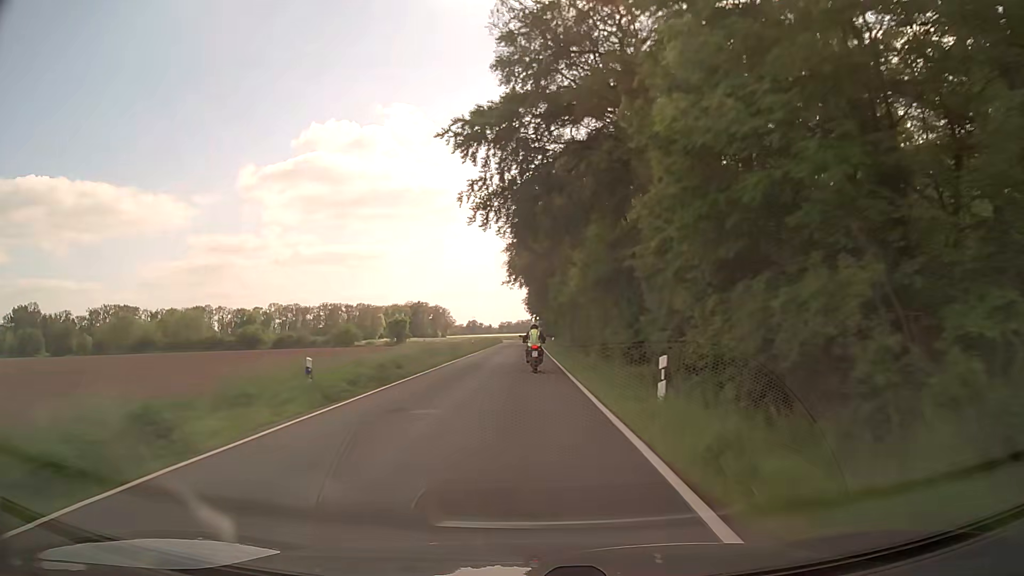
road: secondary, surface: asphalt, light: Day
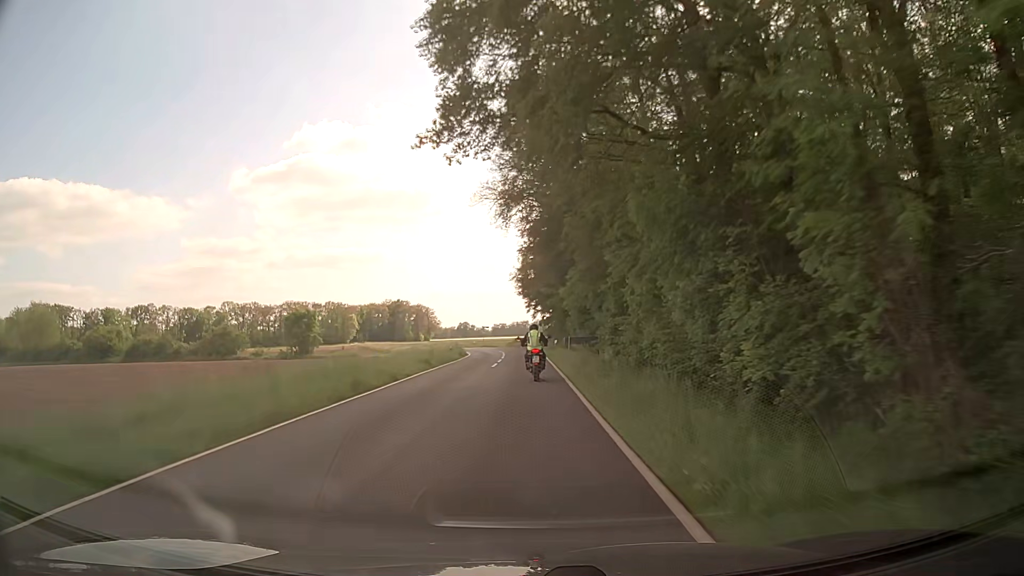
(+0.1, +62.6) m; 0°
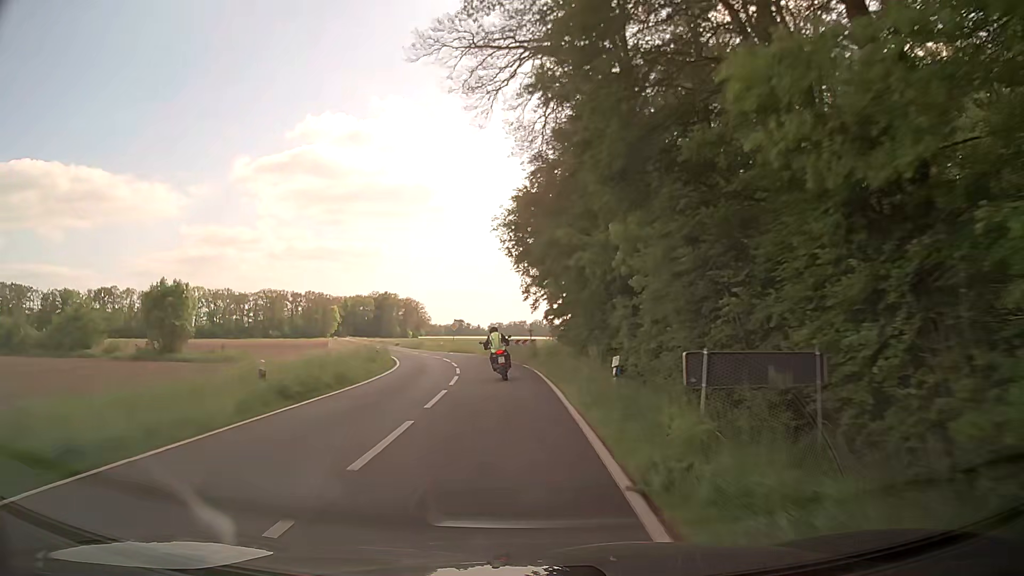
(+0.1, +34.6) m; +1°
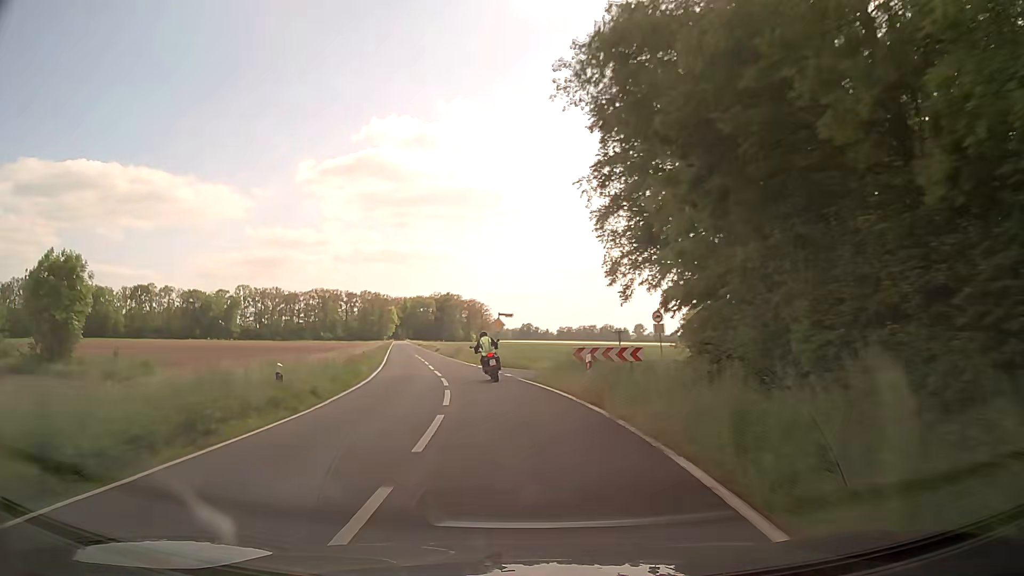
(-0.9, +22.7) m; -5°
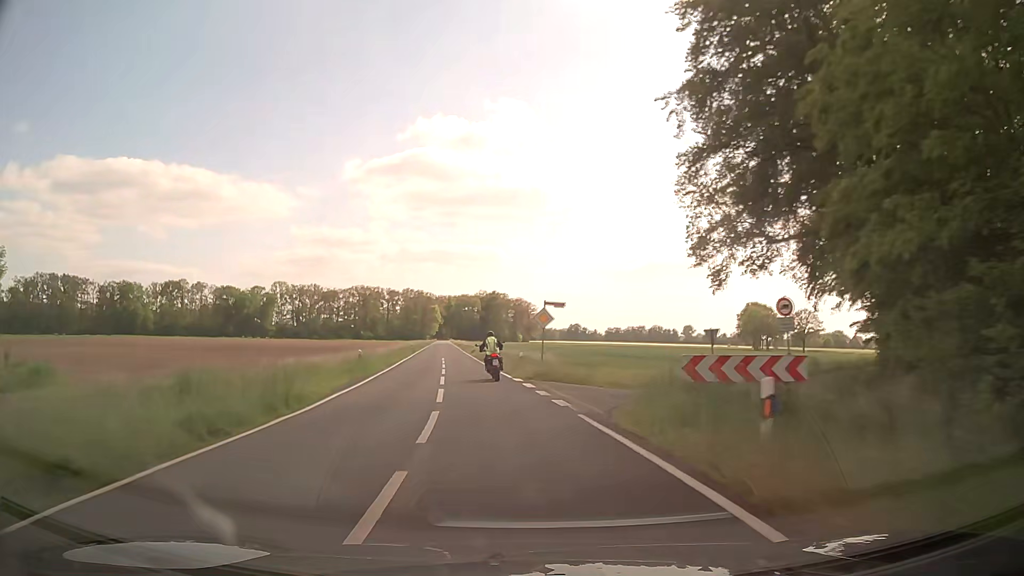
(-0.4, +11.5) m; -4°
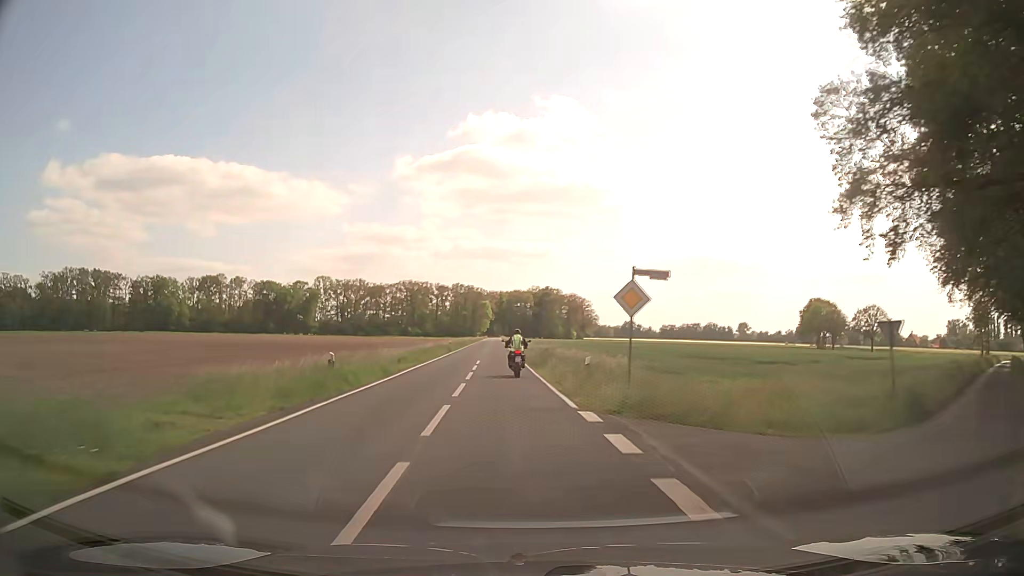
(-0.5, +11.6) m; -5°
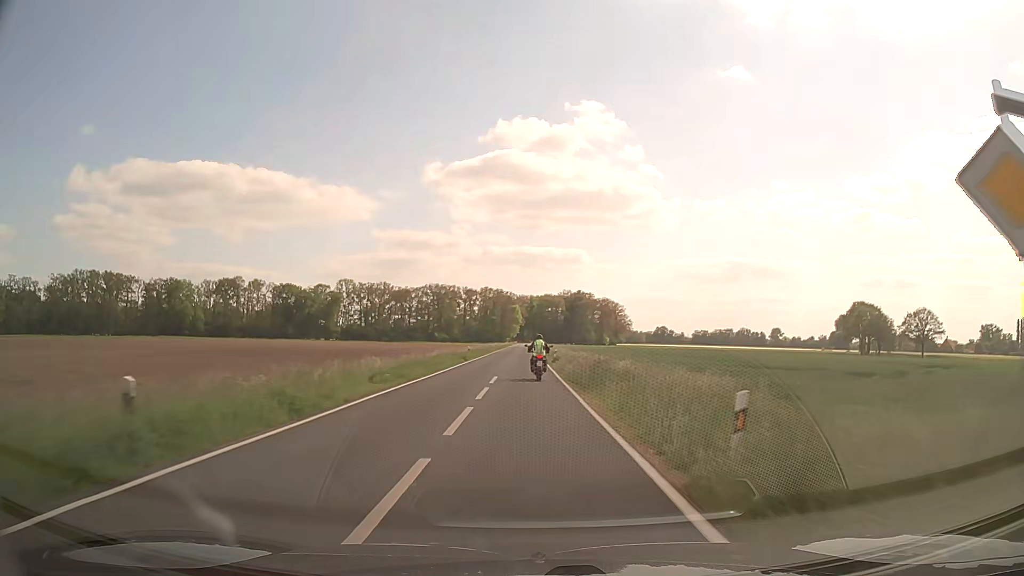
(-0.3, +11.8) m; -3°
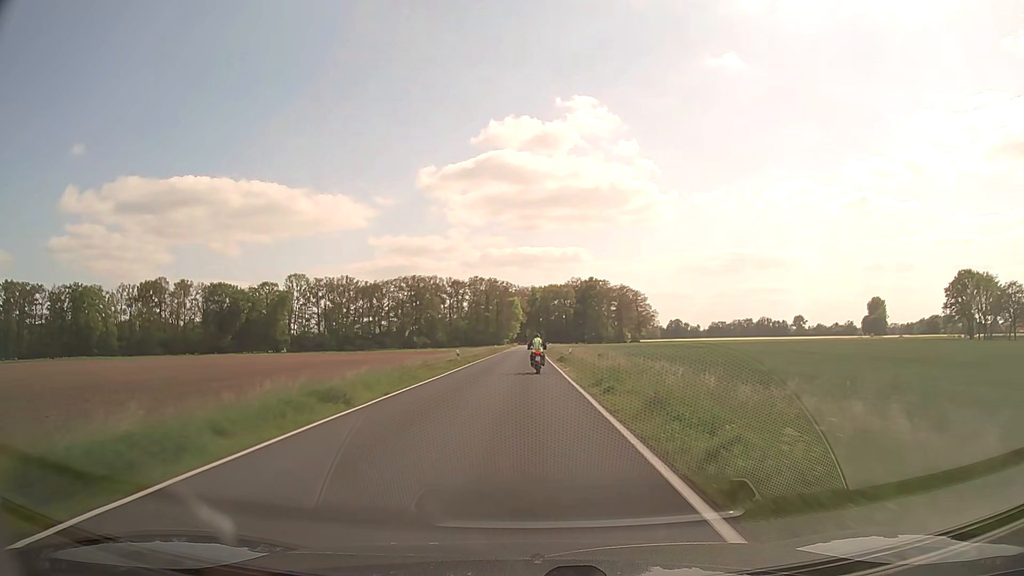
(-0.4, +62.7) m; 0°
(0, +10) (0, +20) (0, +30) (0, +40) (0, +50) (0, +60) (0, +70) (0, +80) (0, +90) (0, +100) m
